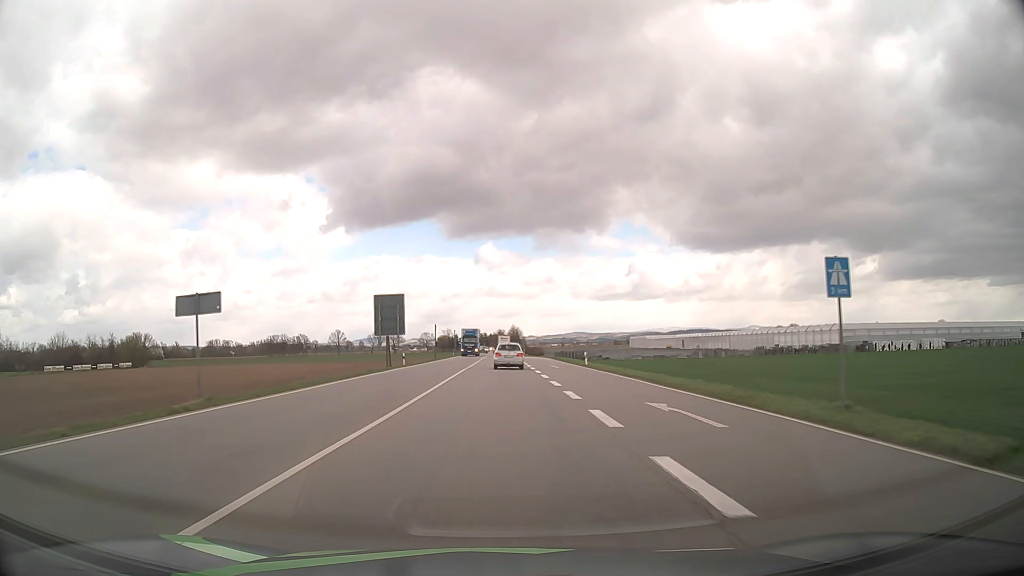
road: primary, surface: asphalt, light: Day
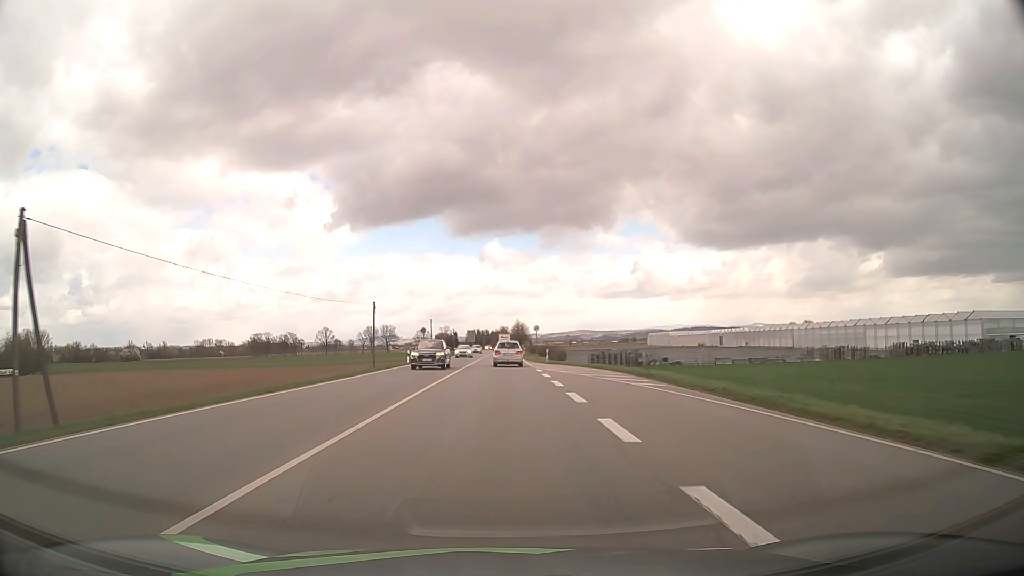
(-0.1, +50.4) m; 0°
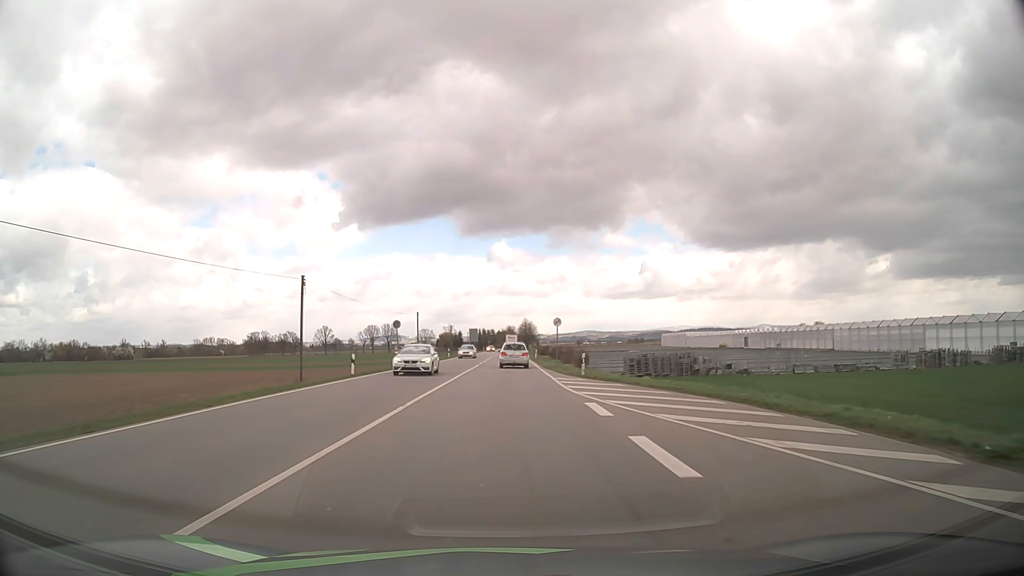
(-0.1, +20.8) m; -1°
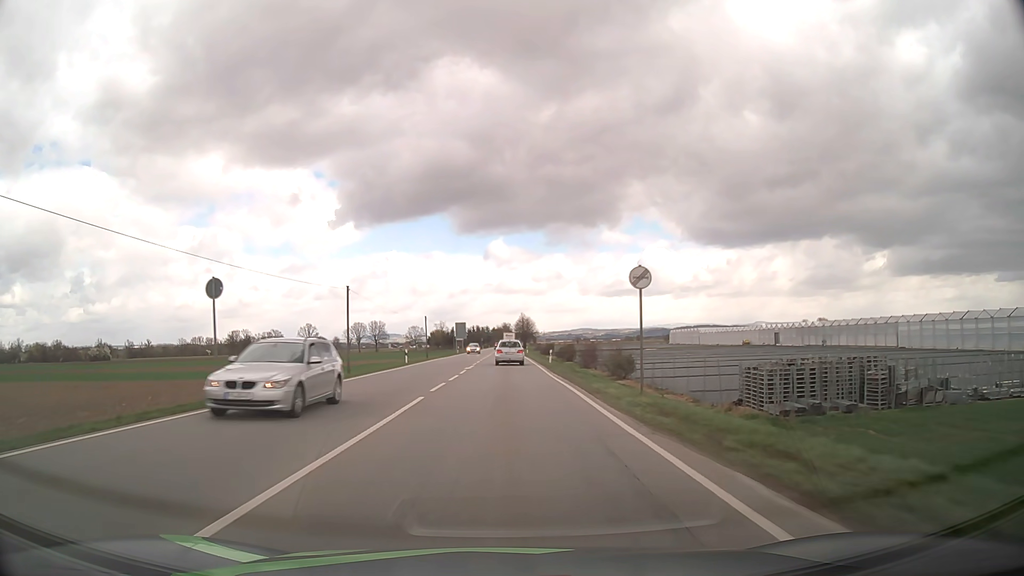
(0.0, +31.4) m; 0°
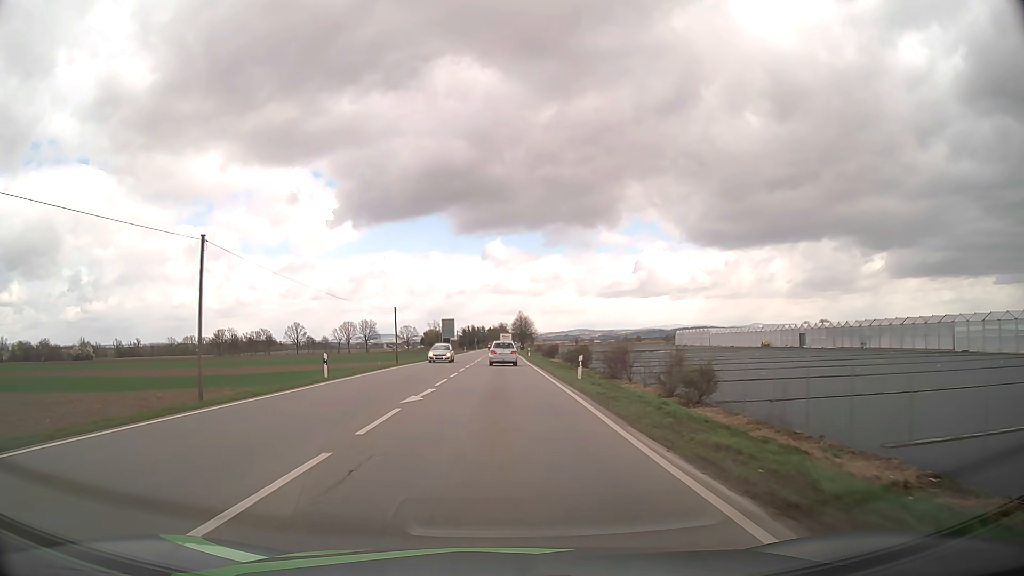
(+0.1, +21.0) m; 0°
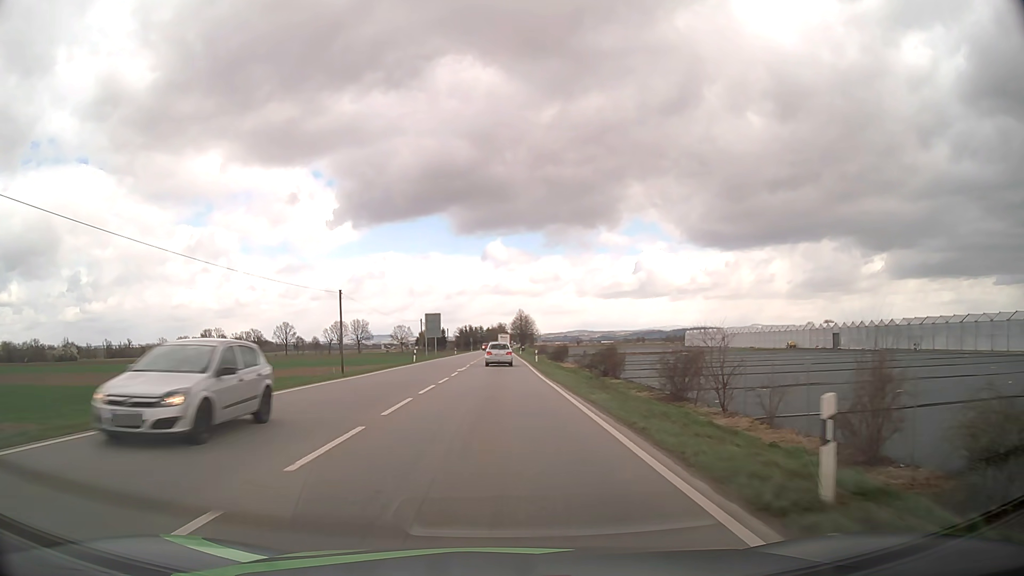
(0.0, +21.1) m; 0°
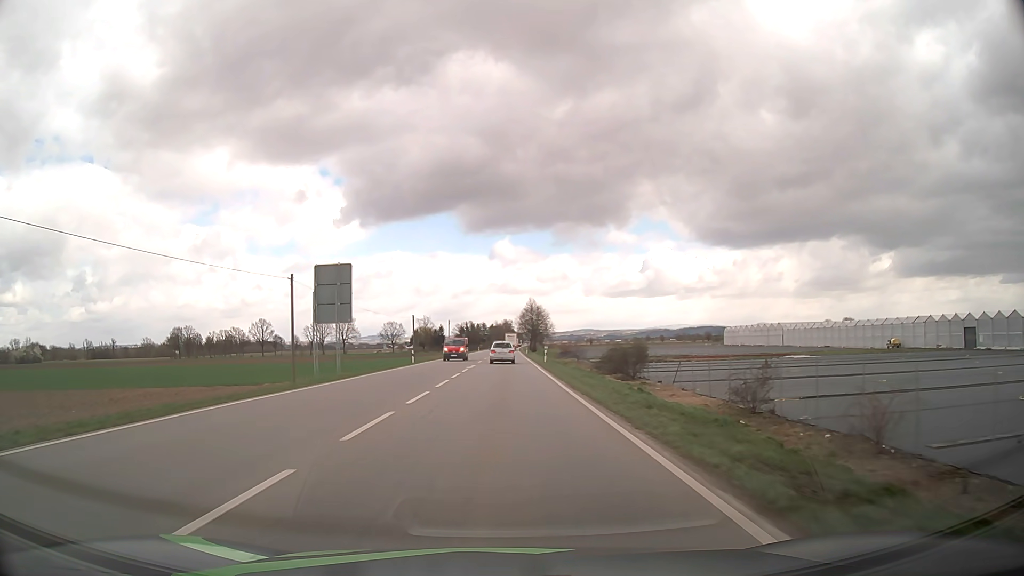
(-0.3, +53.3) m; 0°
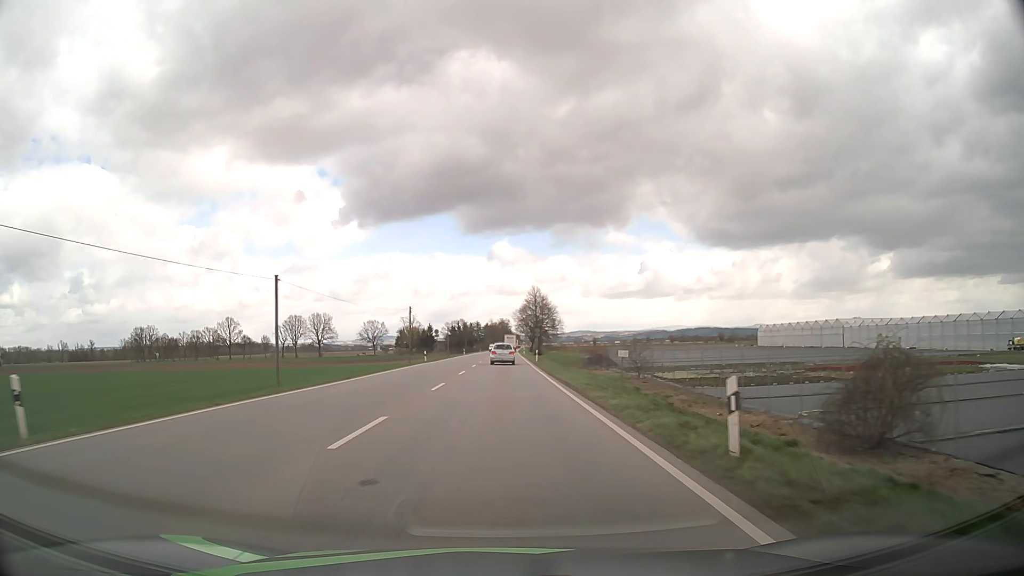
(+0.1, +43.4) m; 0°
(0, +10) (0, +20) (0, +30) (0, +40) (0, +50) (0, +60) (0, +70) (0, +80) (0, +90) (0, +100) m
